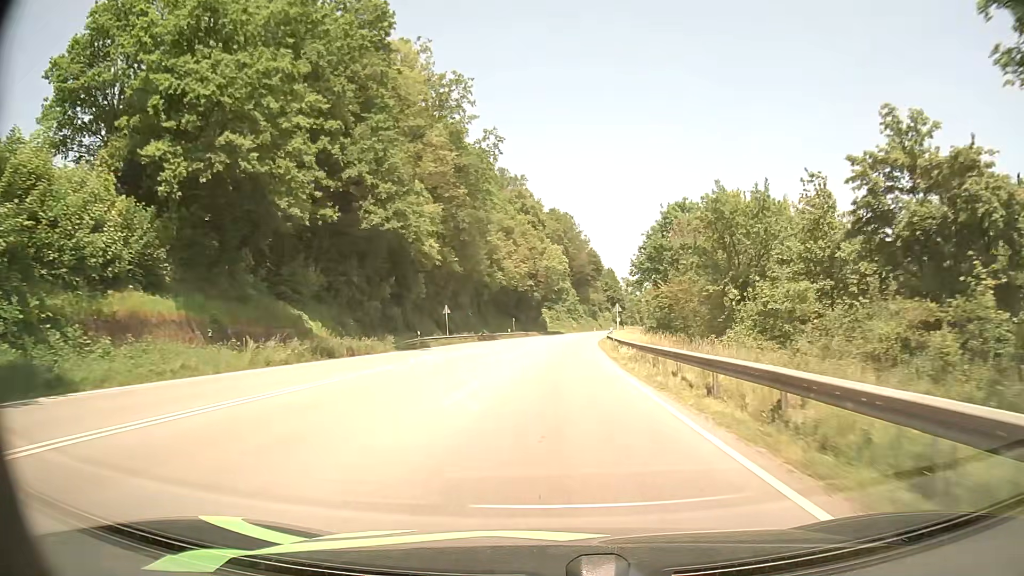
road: primary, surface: asphalt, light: Day
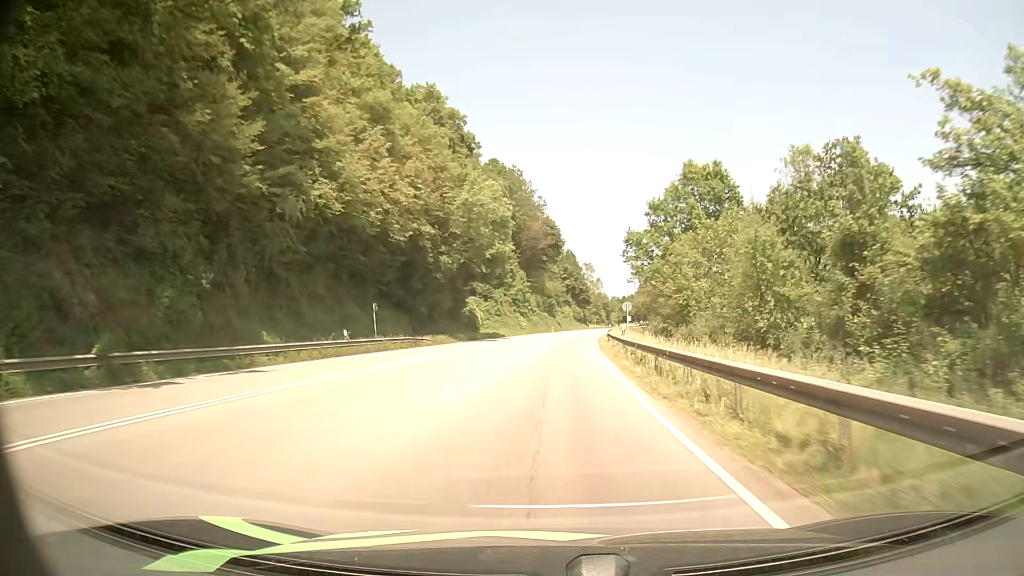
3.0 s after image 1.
(+2.1, +59.7) m; +4°
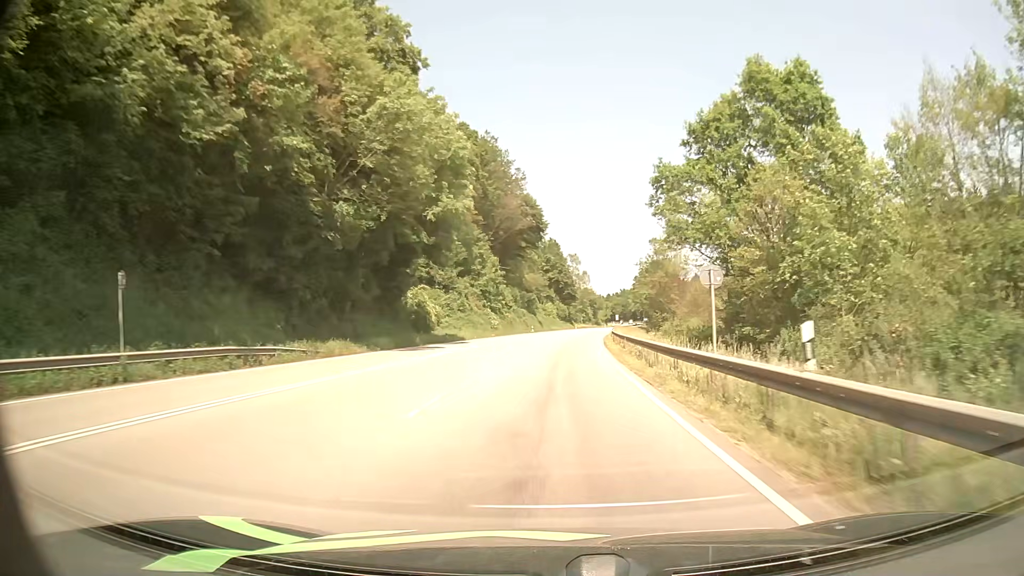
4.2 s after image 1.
(+0.4, +25.3) m; +2°
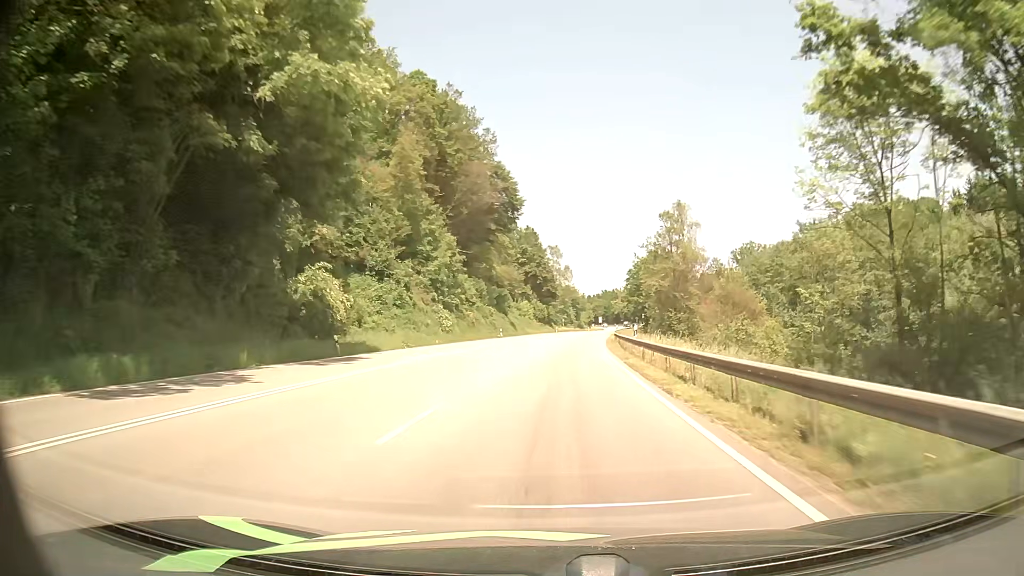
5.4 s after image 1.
(+0.4, +25.7) m; +2°
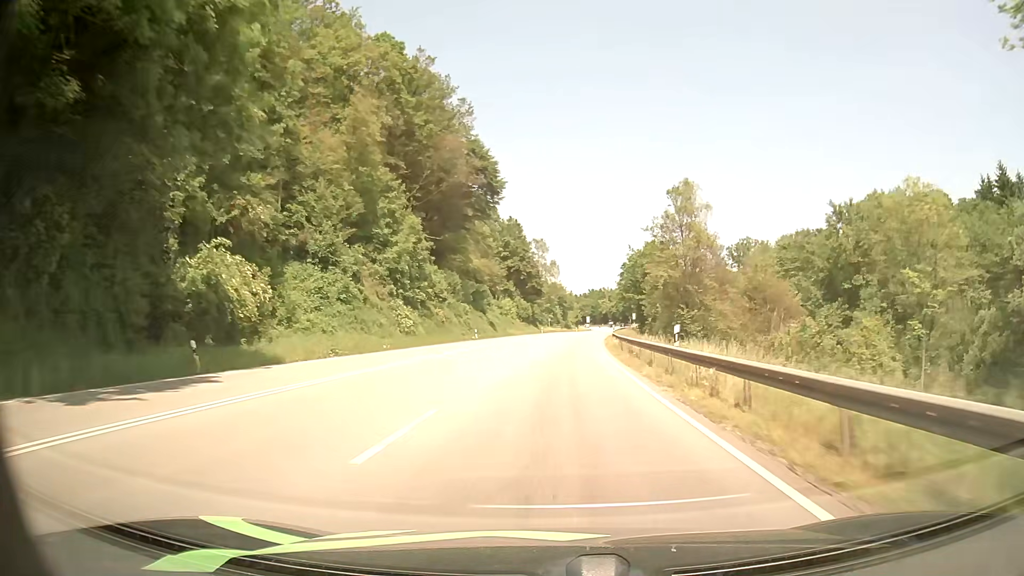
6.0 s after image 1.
(+0.1, +13.0) m; +1°
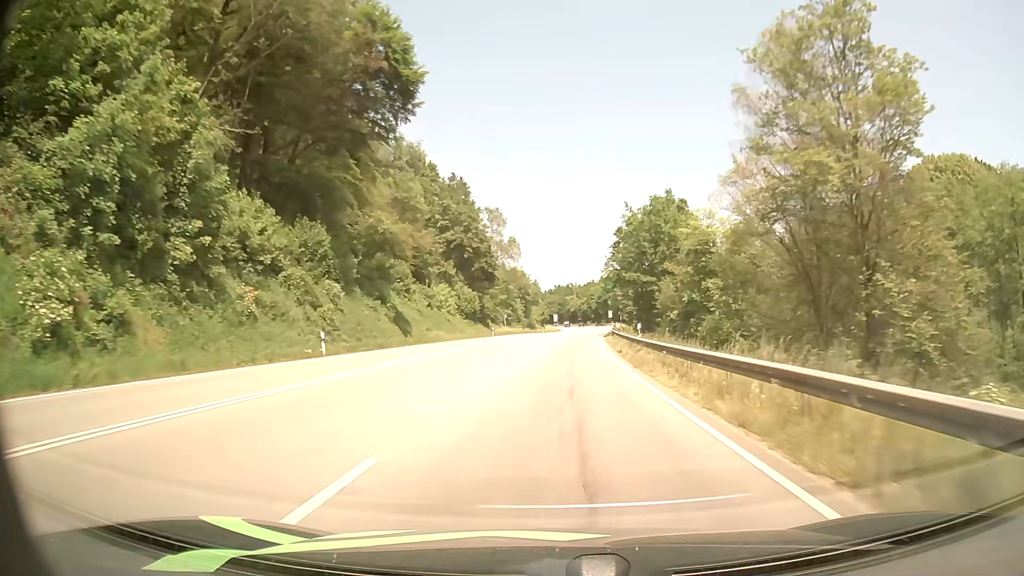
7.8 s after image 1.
(+1.1, +39.2) m; +3°
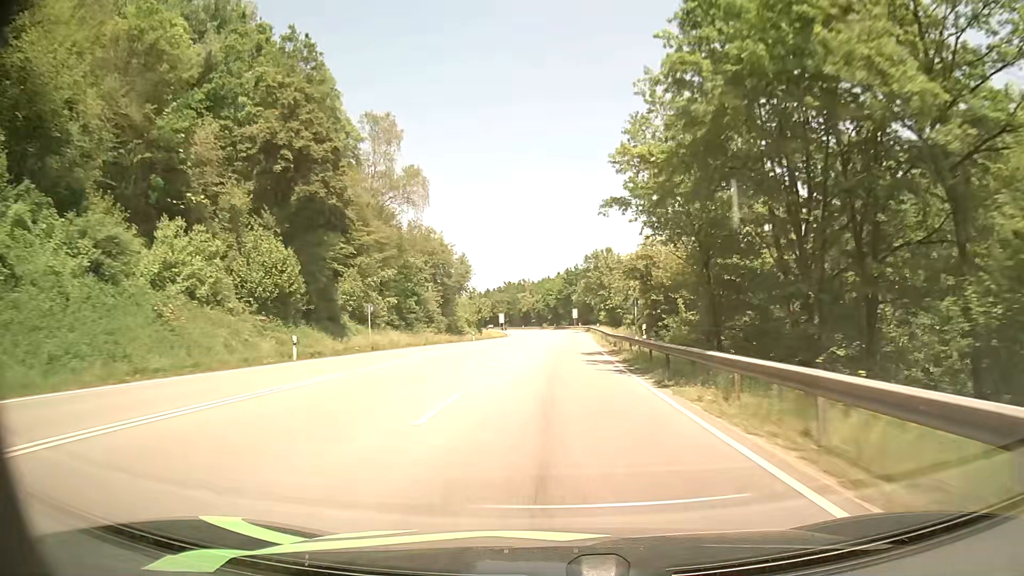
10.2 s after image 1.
(+2.0, +52.8) m; +4°
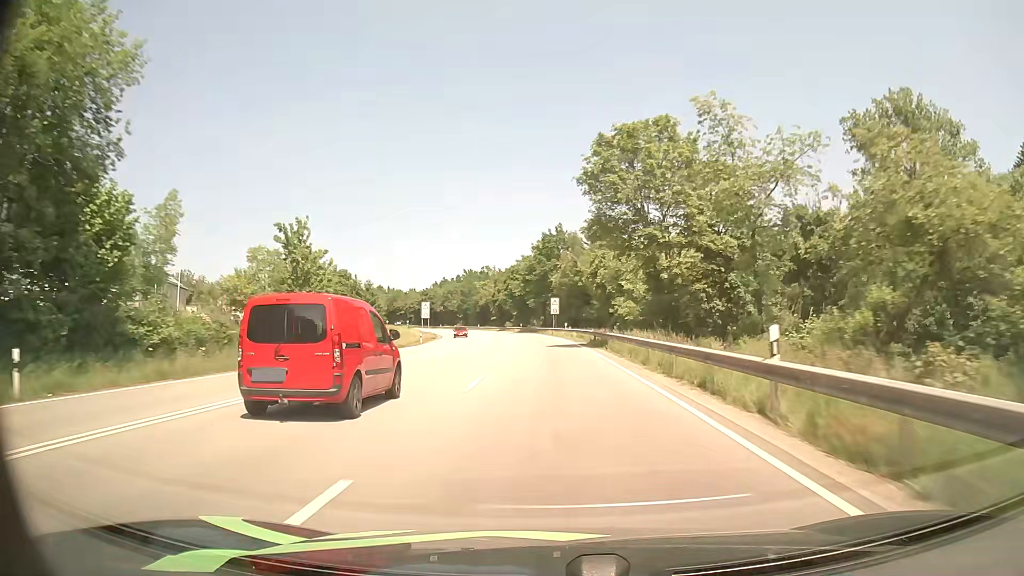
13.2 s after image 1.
(+1.6, +66.5) m; +2°
(0, +10) (0, +20) (0, +30) (0, +40) (-1, +50) (-1, +60) (-2, +70) (-3, +80) (-4, +90) (-6, +100) m
